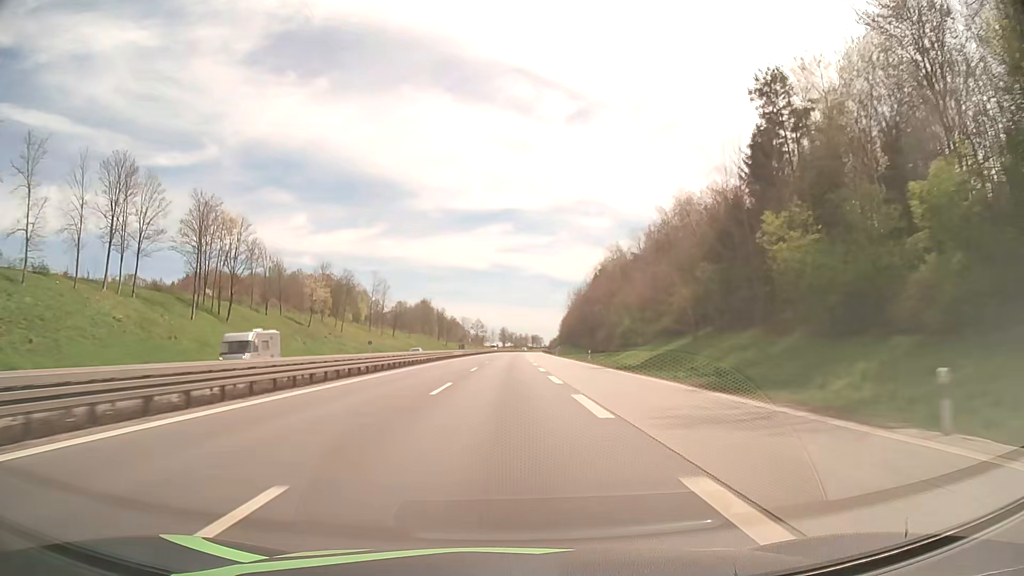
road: motorway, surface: asphalt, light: Day
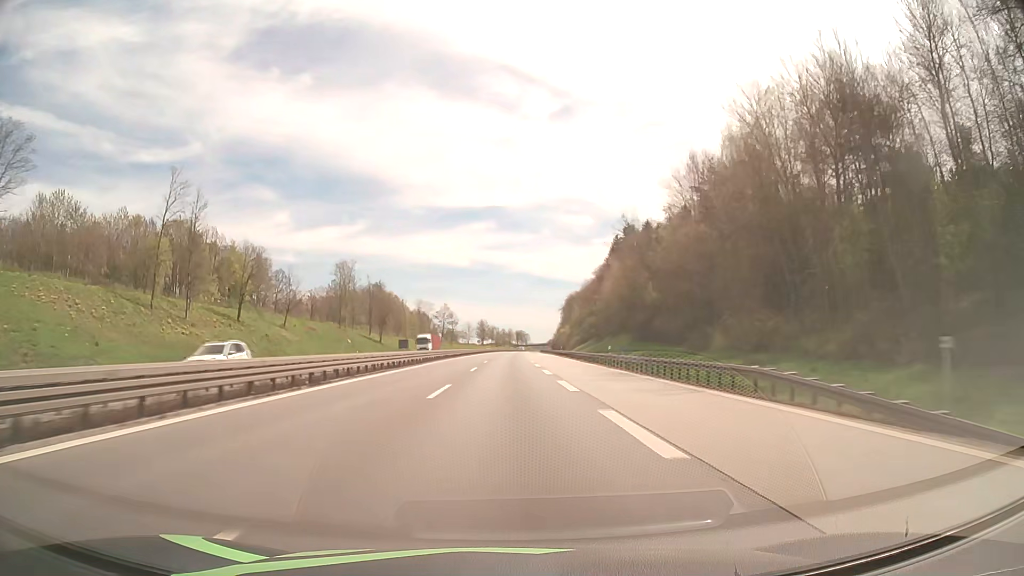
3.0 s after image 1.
(+1.2, +112.6) m; +2°
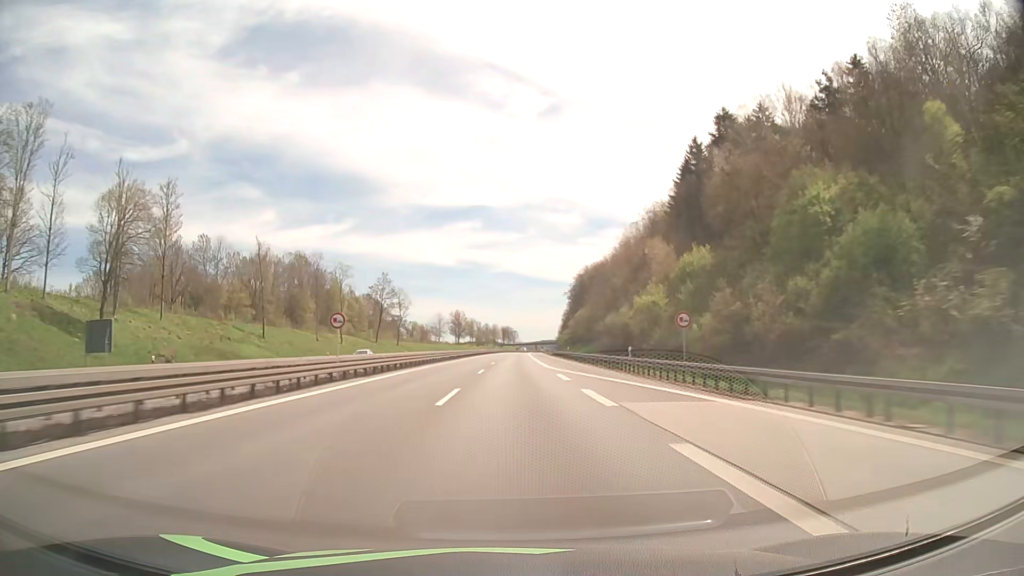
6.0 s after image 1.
(+1.0, +112.9) m; +1°
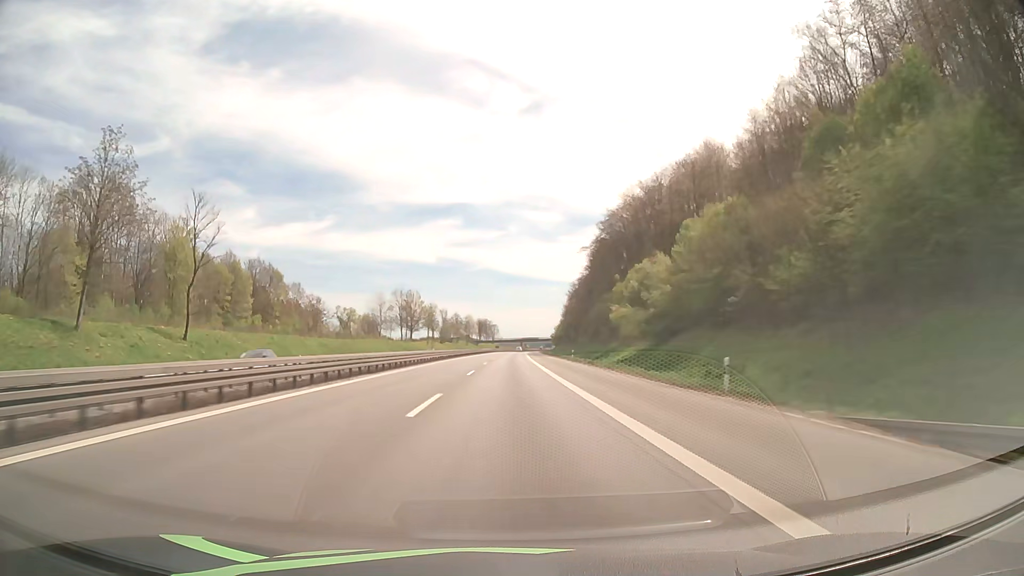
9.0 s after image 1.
(+2.0, +113.6) m; +2°
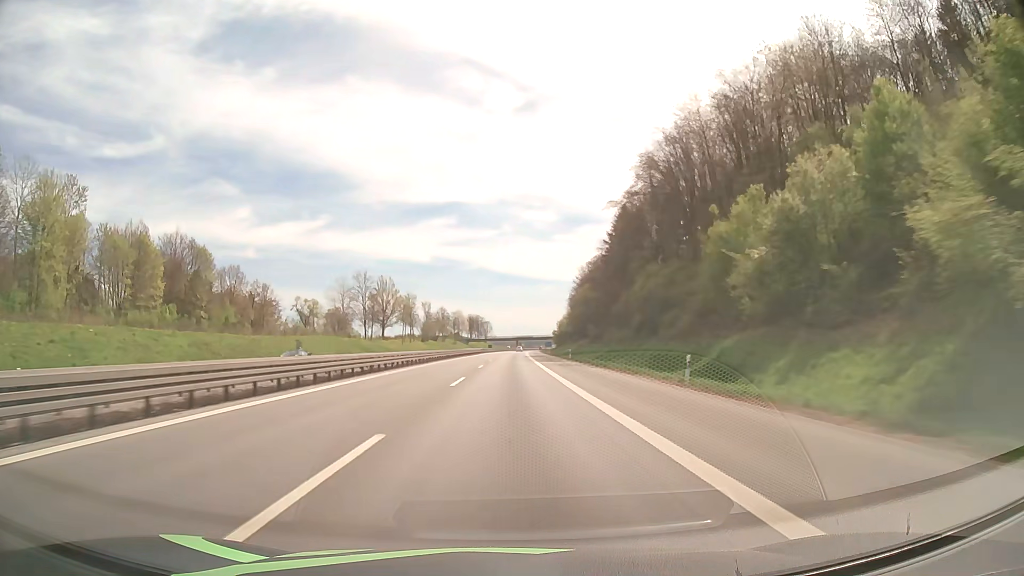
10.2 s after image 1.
(+0.2, +45.7) m; 0°
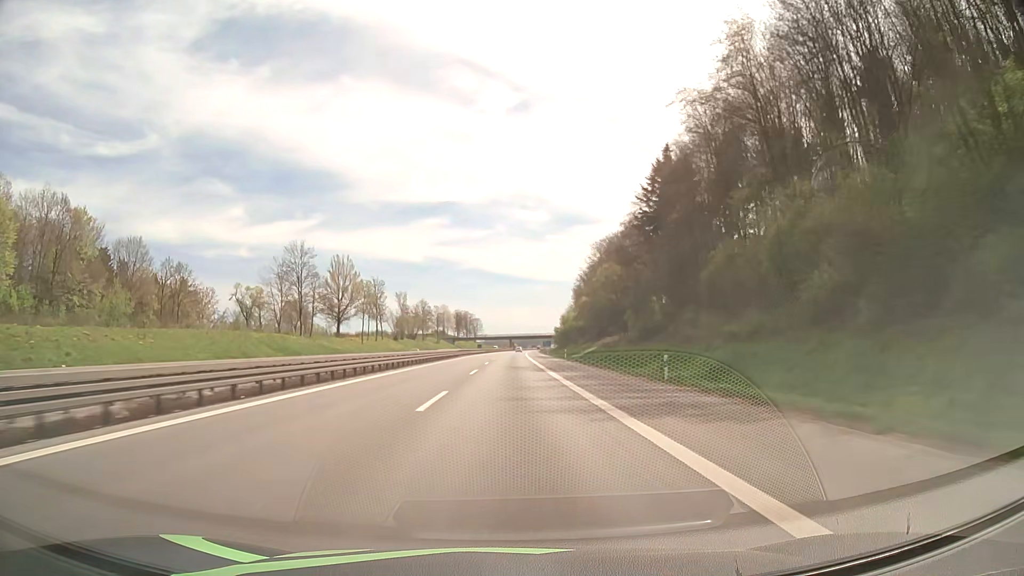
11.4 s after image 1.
(+0.2, +45.8) m; +1°
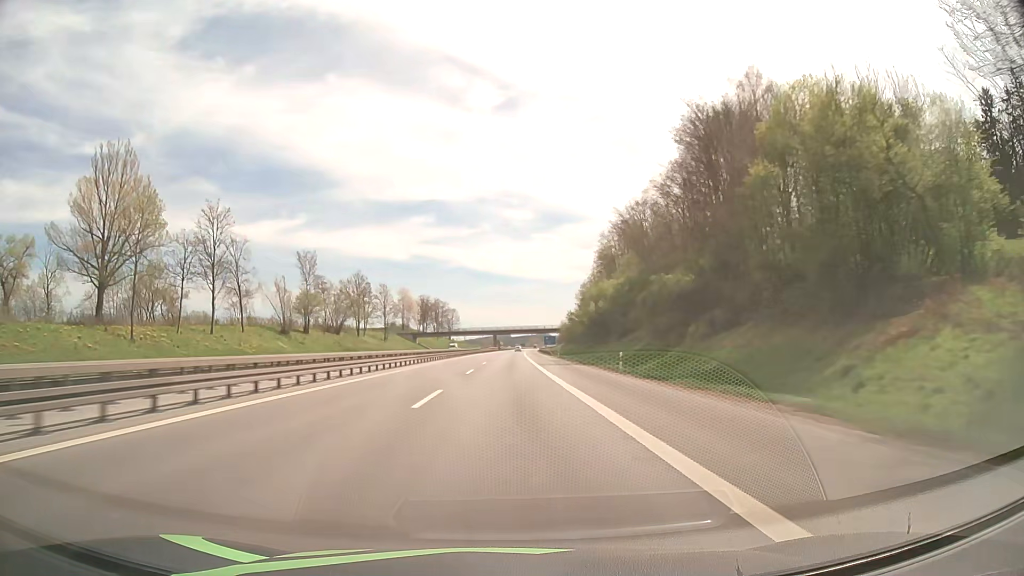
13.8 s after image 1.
(+1.2, +91.8) m; +1°
(0, +10) (0, +20) (0, +30) (0, +40) (0, +50) (0, +60) (+1, +70) (+1, +80) (+1, +90) (+1, +100) m
